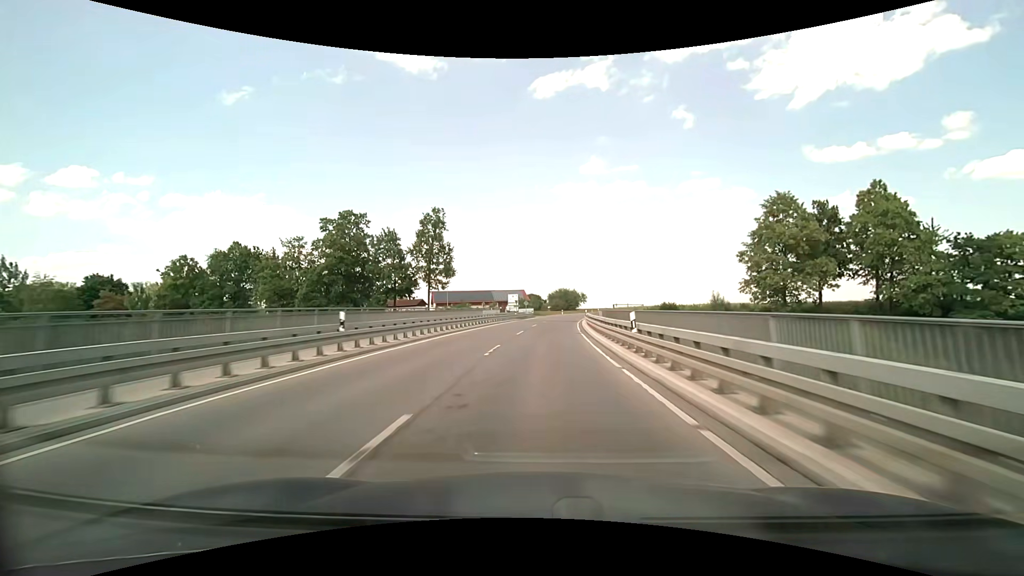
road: secondary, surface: asphalt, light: Day
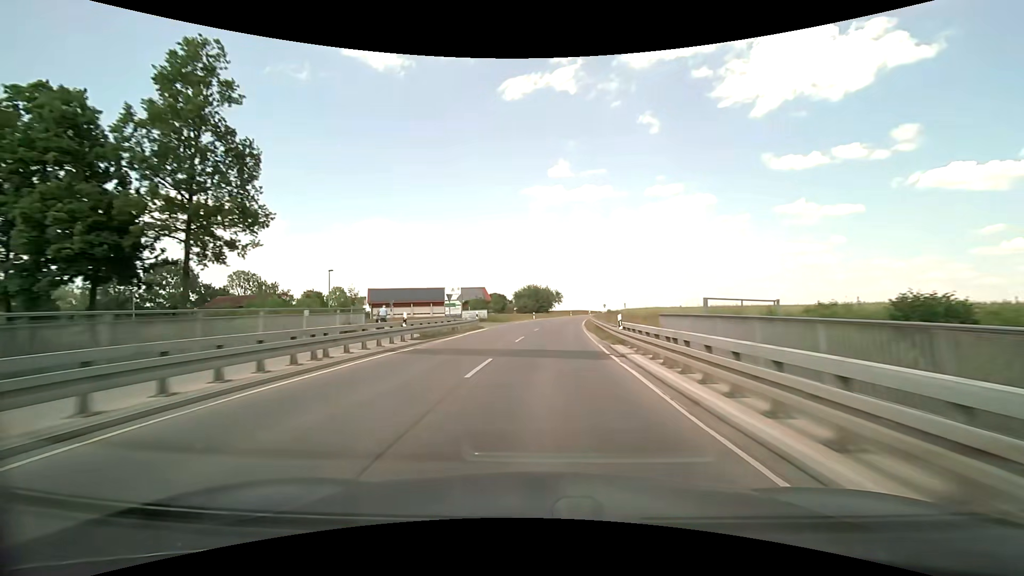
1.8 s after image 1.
(+1.3, +40.3) m; +4°
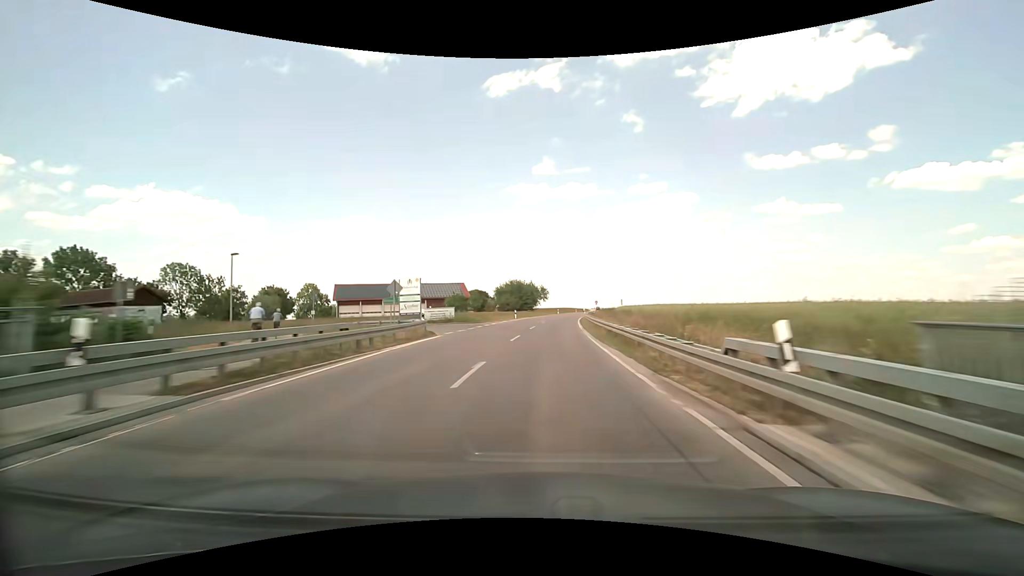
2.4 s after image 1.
(+0.2, +13.6) m; +2°
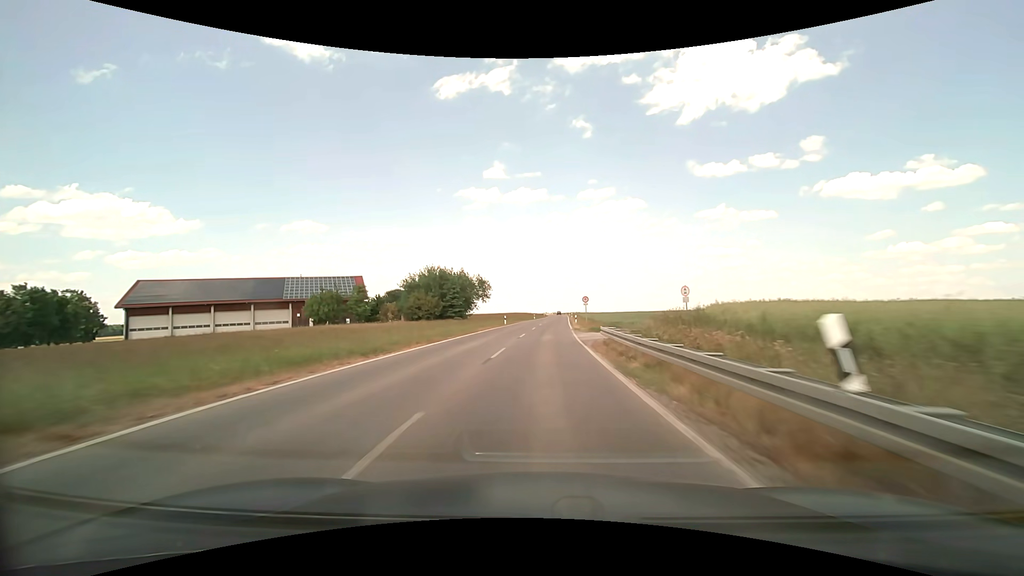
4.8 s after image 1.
(+2.7, +54.1) m; +6°
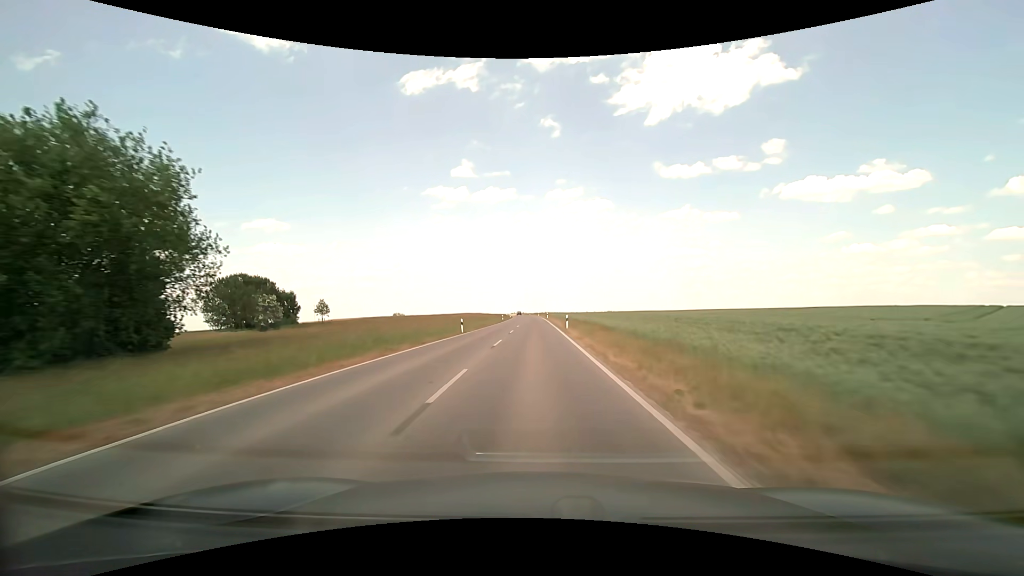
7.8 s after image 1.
(+2.7, +67.4) m; +4°
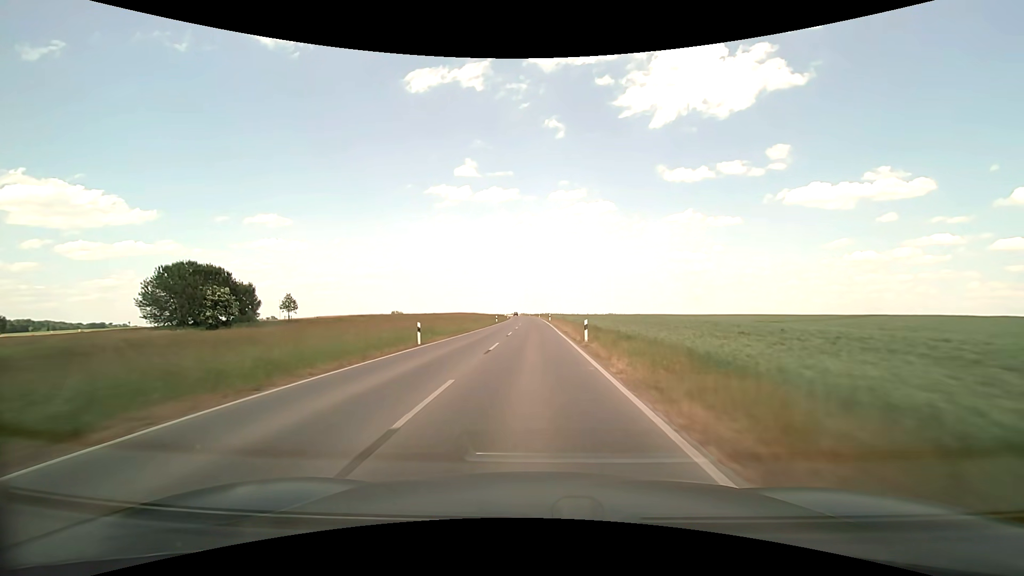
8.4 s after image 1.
(0.0, +13.7) m; 0°
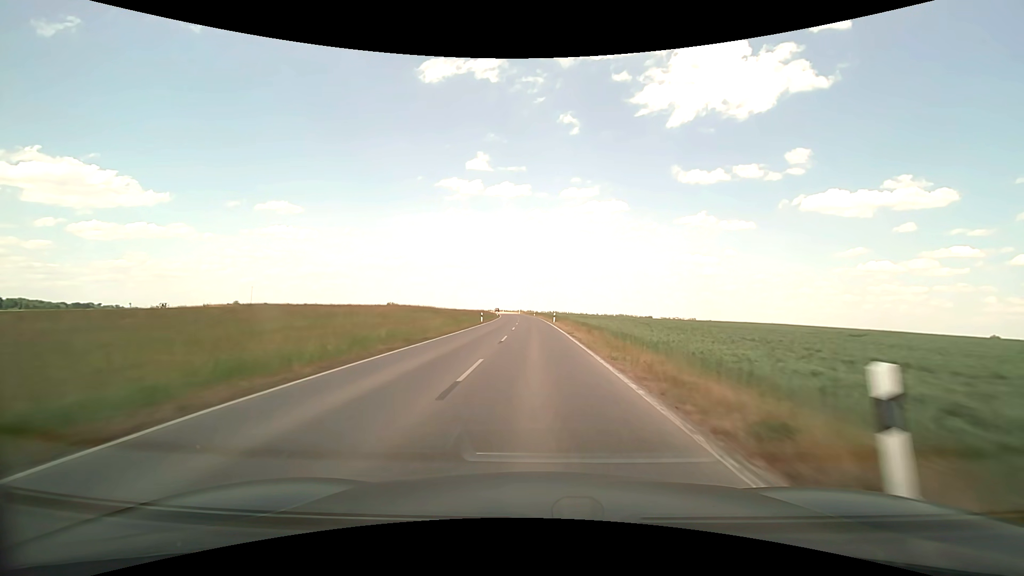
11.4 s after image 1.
(-0.4, +69.1) m; -1°
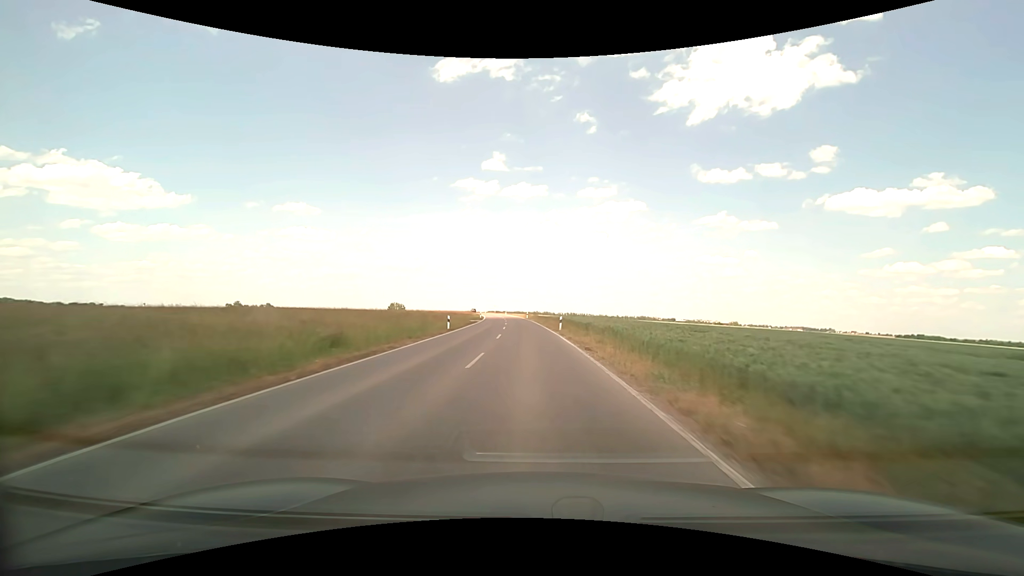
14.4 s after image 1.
(-1.0, +70.1) m; -2°
(0, +10) (0, +20) (0, +30) (-1, +40) (-1, +50) (-2, +60) (-3, +70) (-4, +80) (-4, +90) (-5, +100) m
